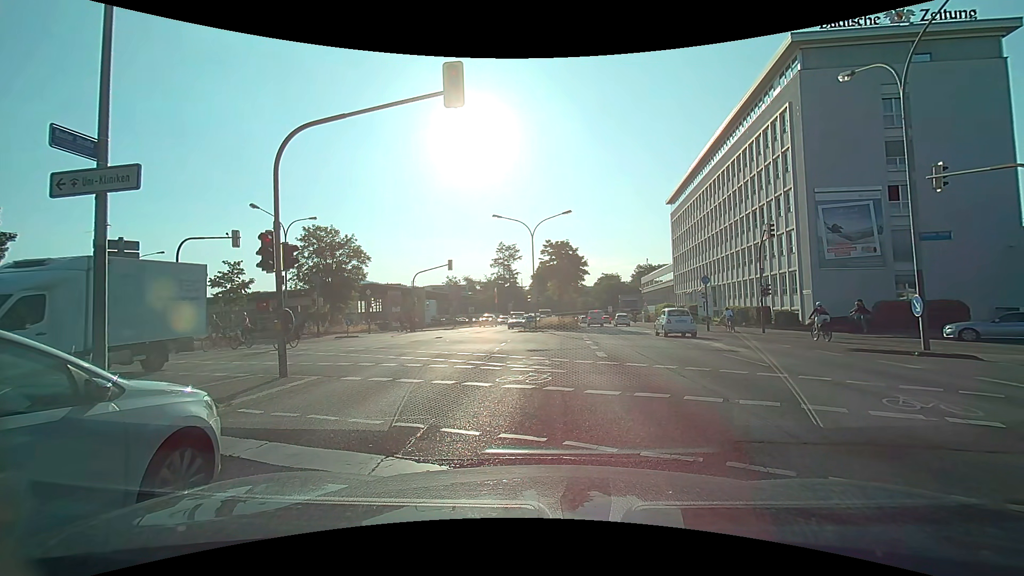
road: primary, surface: asphalt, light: Day
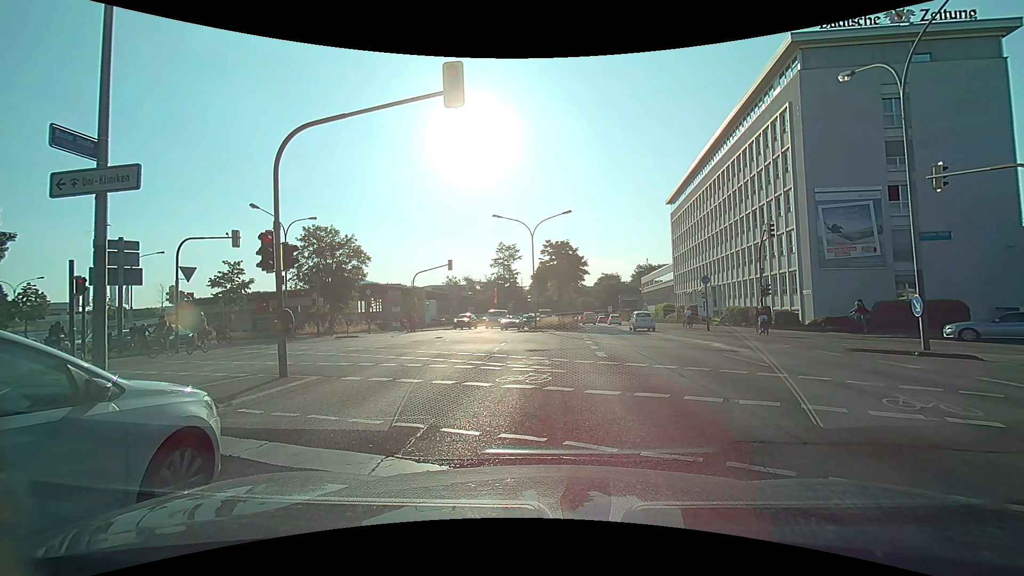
(0.0, 0.0) m; 0°
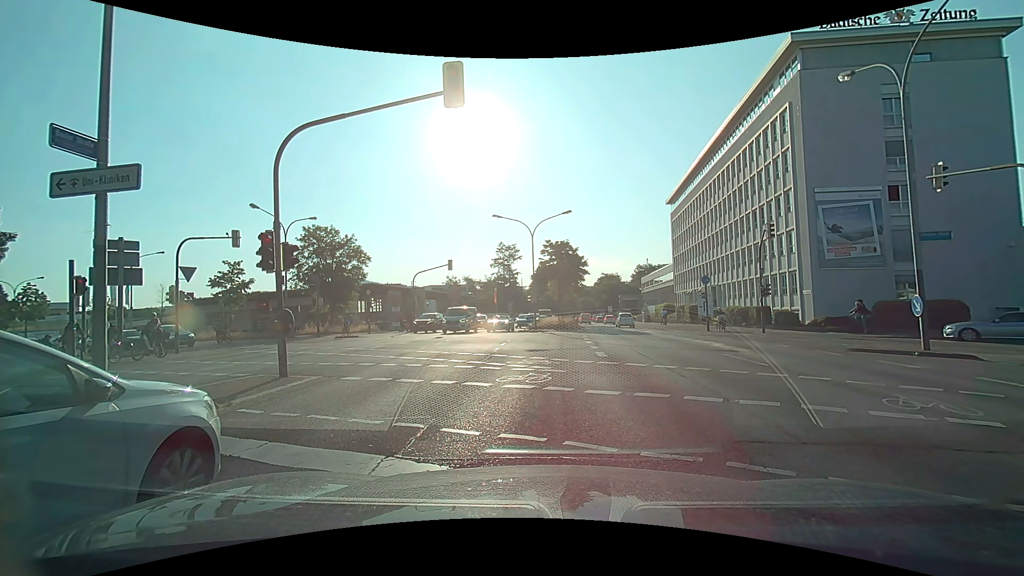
(0.0, 0.0) m; 0°
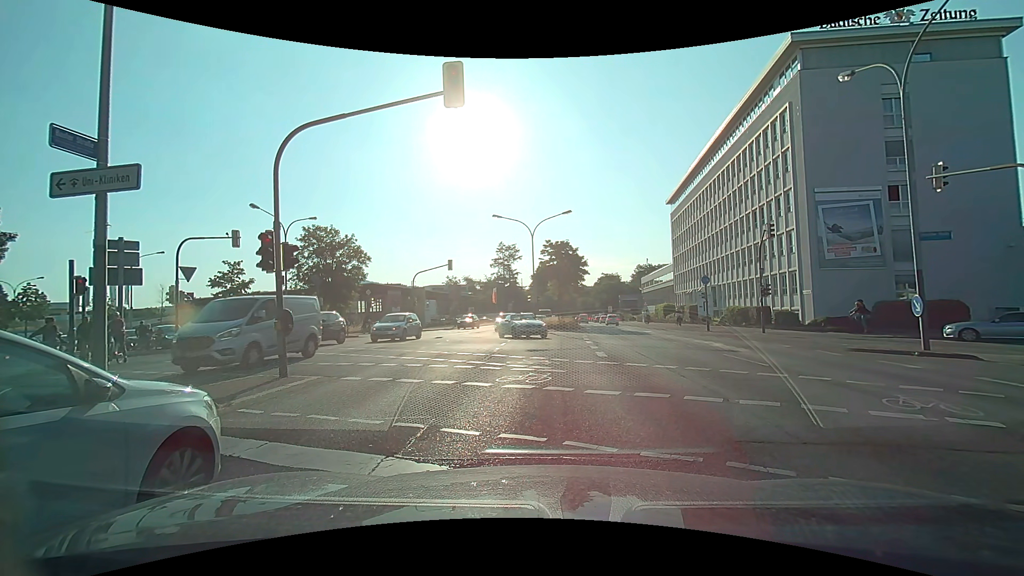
(0.0, 0.0) m; 0°
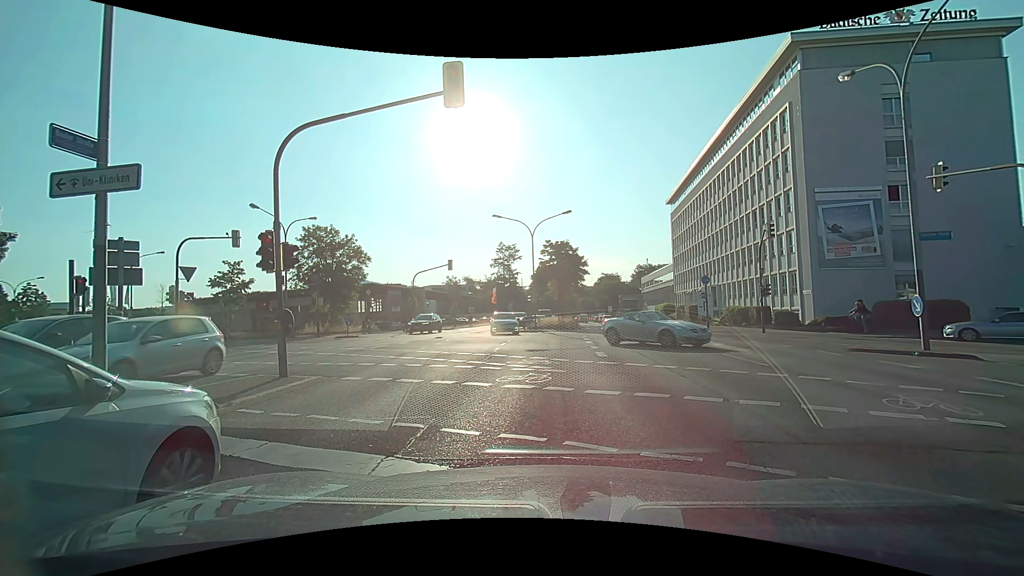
(0.0, 0.0) m; 0°
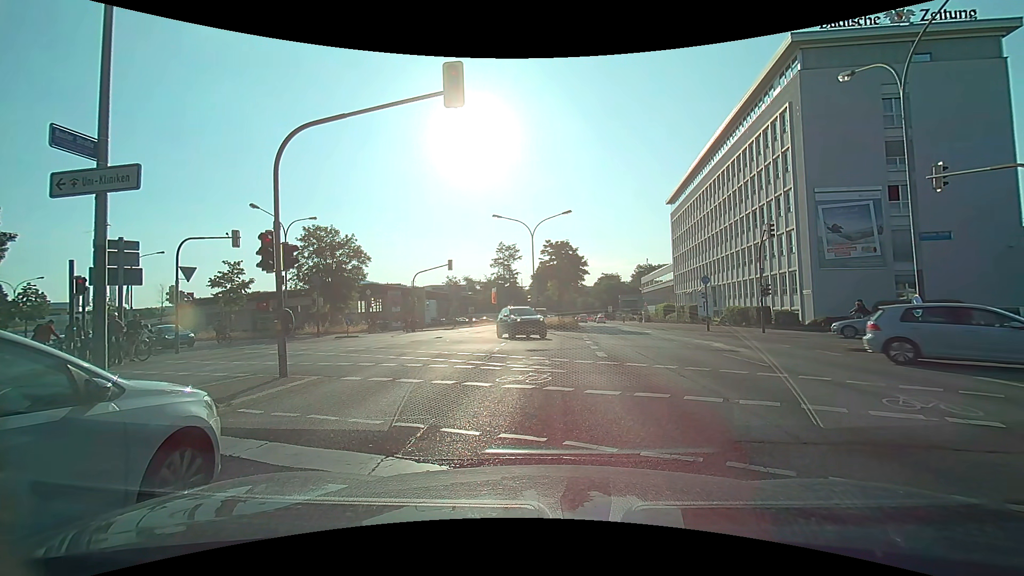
(0.0, 0.0) m; 0°
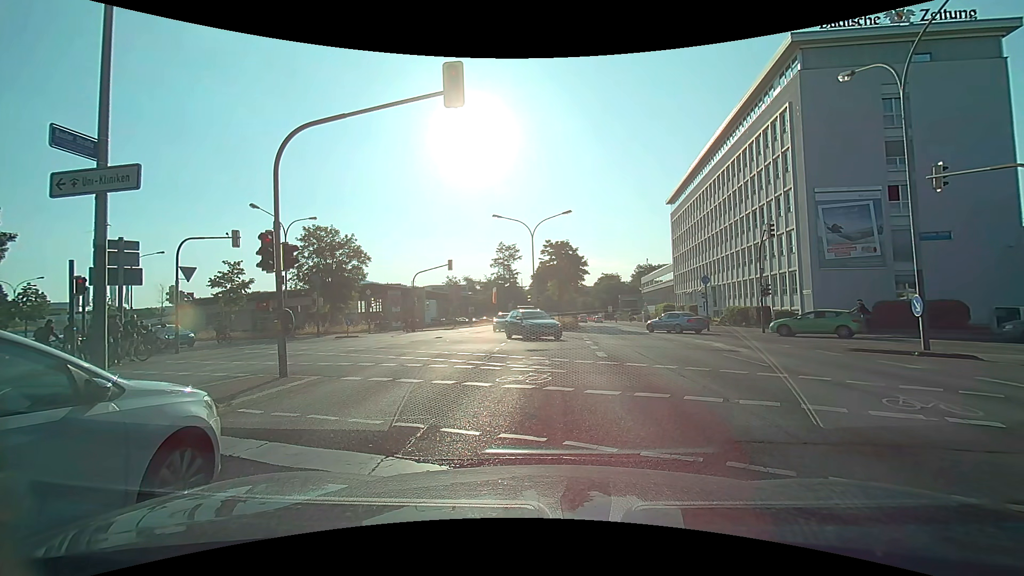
(0.0, 0.0) m; 0°
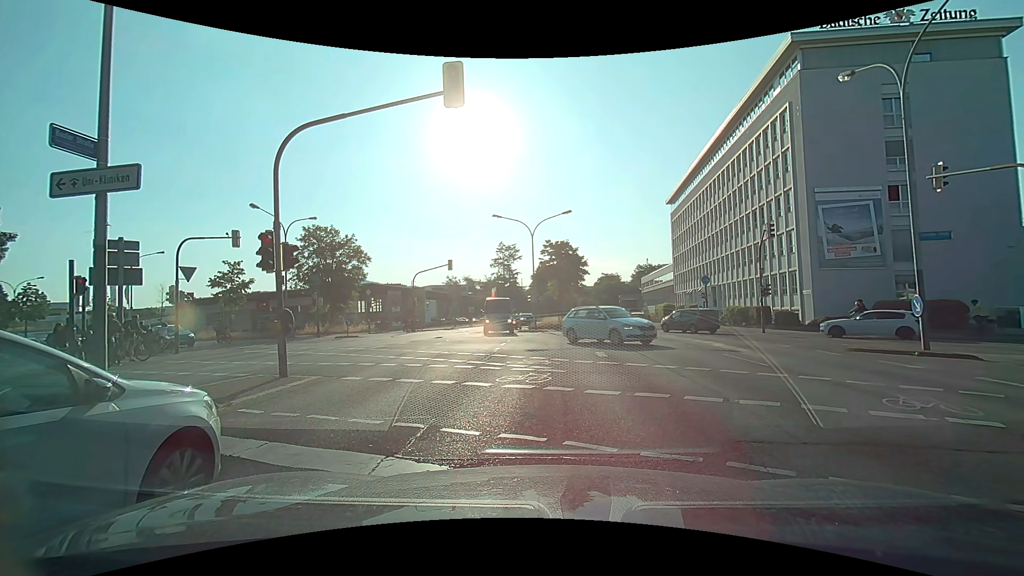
(0.0, 0.0) m; 0°
(0, +10) (0, +20) (-1, +30) (-7, +38) (-16, +43) (-25, +48) (-33, +53) (-42, +57) (-52, +61) (-61, +64) m
